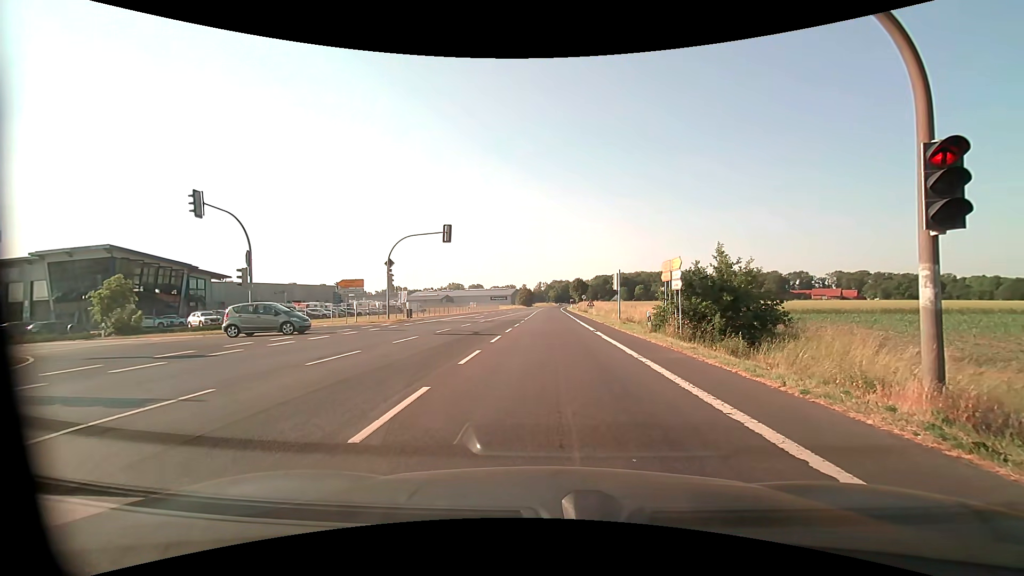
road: primary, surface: asphalt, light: Day
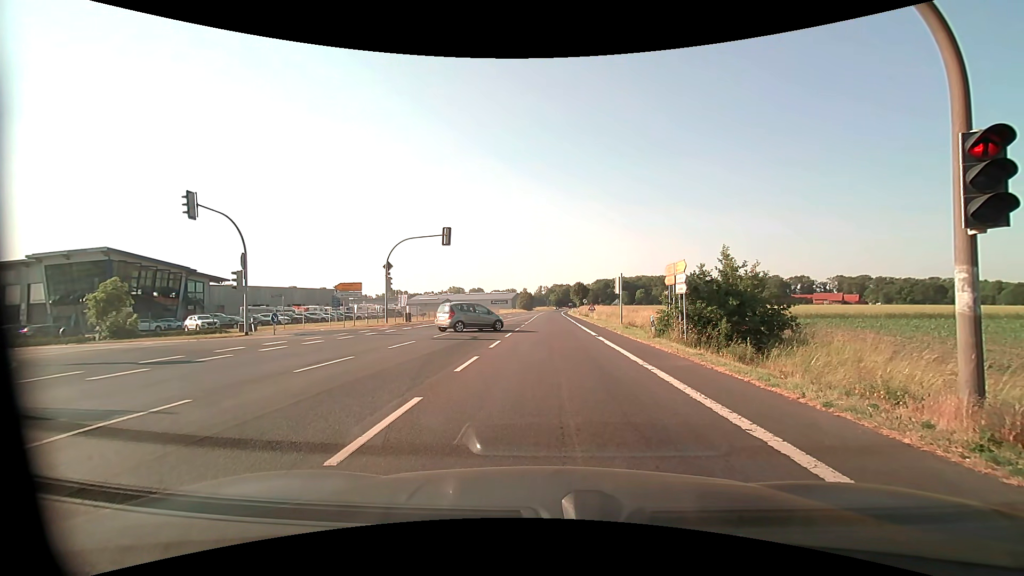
(0.0, +0.6) m; 0°
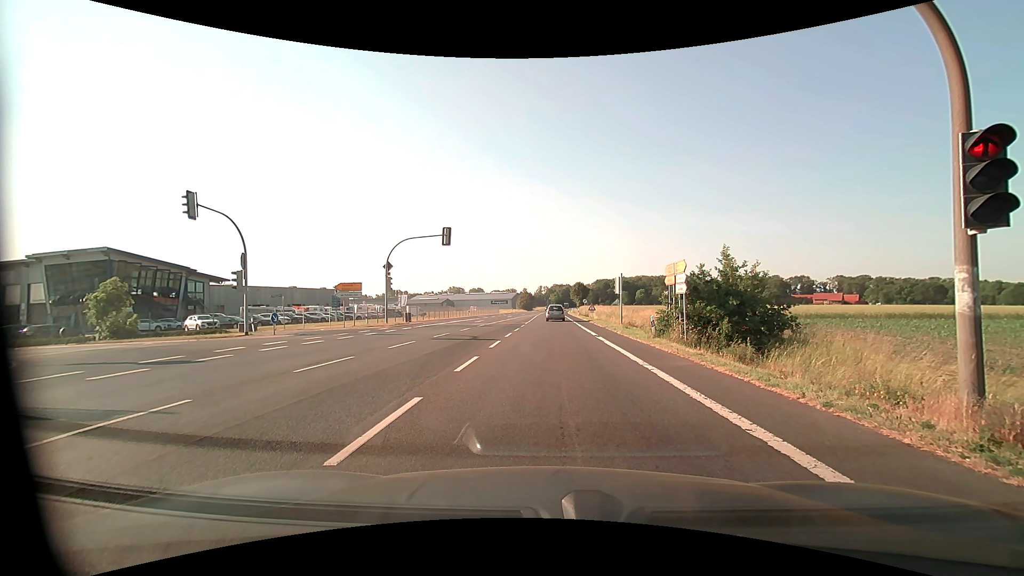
(0.0, +0.1) m; 0°
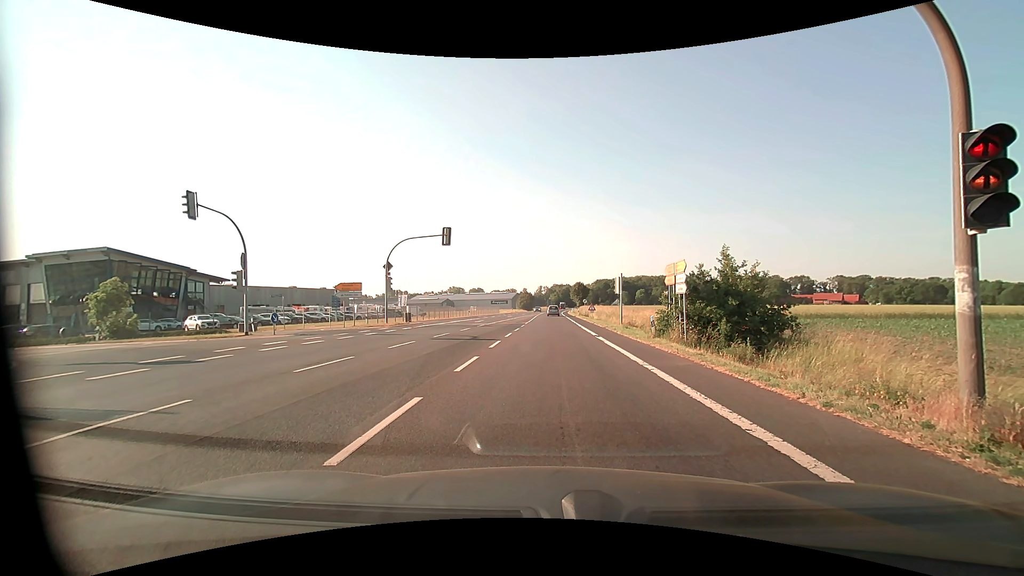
(0.0, 0.0) m; 0°
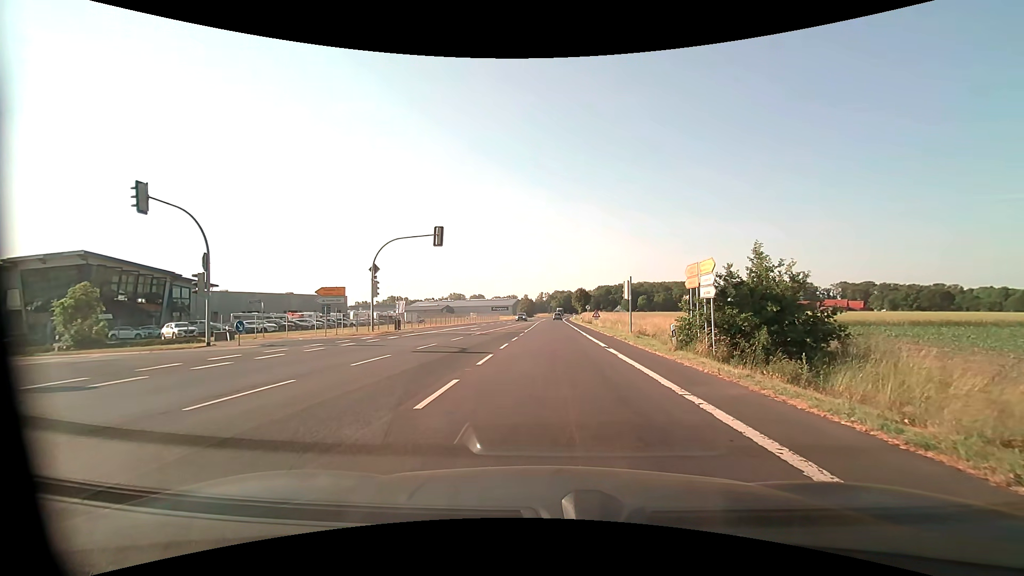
(-0.1, +3.6) m; -2°
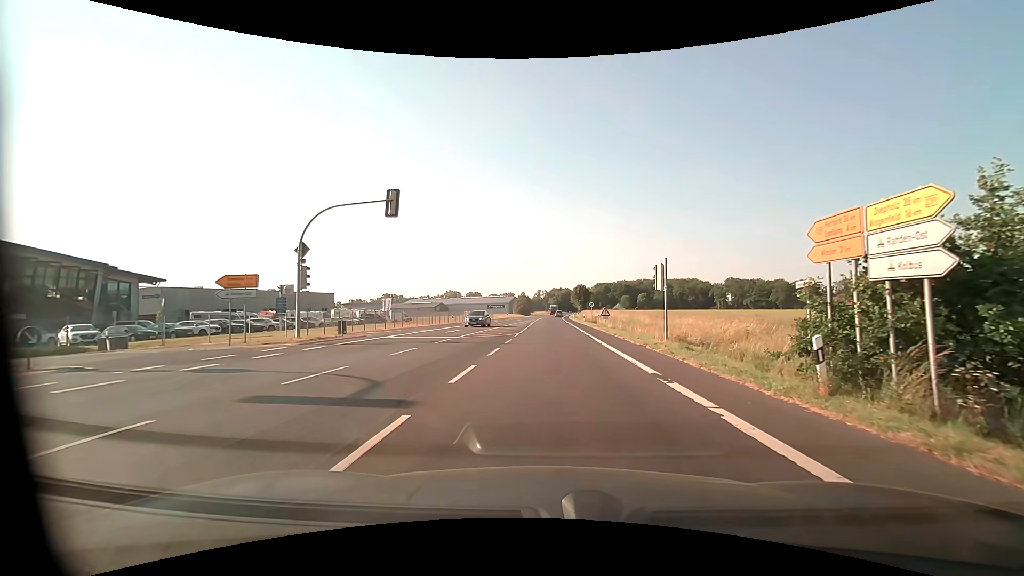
(0.0, +10.2) m; 0°
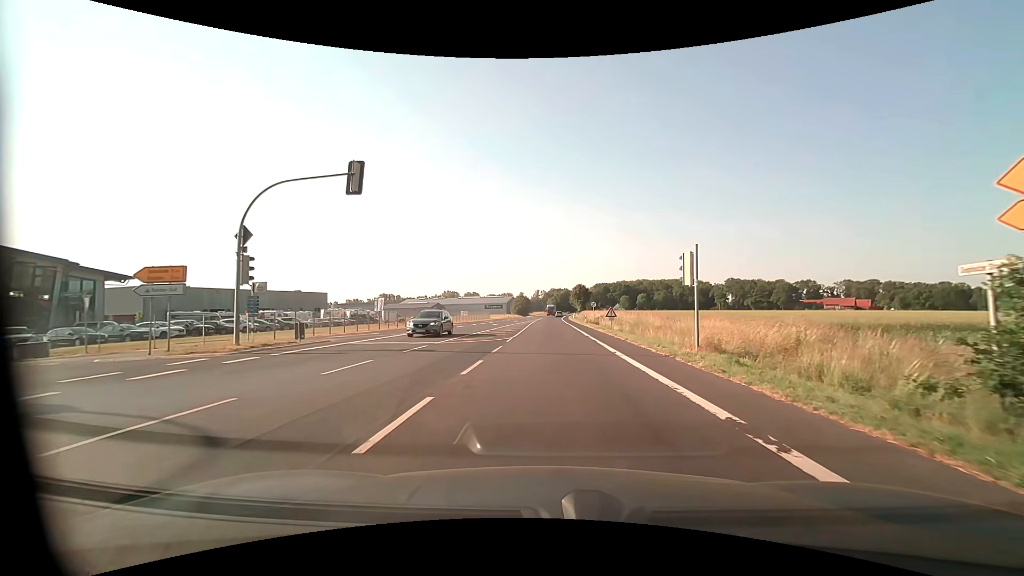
(0.0, +4.7) m; 0°
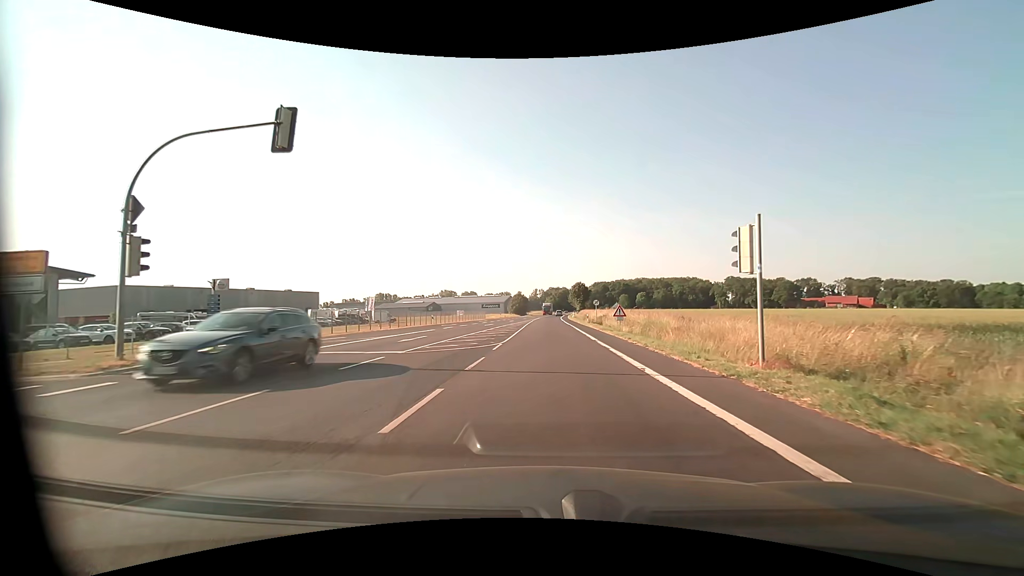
(0.0, +5.3) m; 0°
(0, +10) (0, +20) (0, +30) (0, +40) (0, +50) (0, +60) (0, +70) (0, +80) (+1, +90) (+1, +100) m
